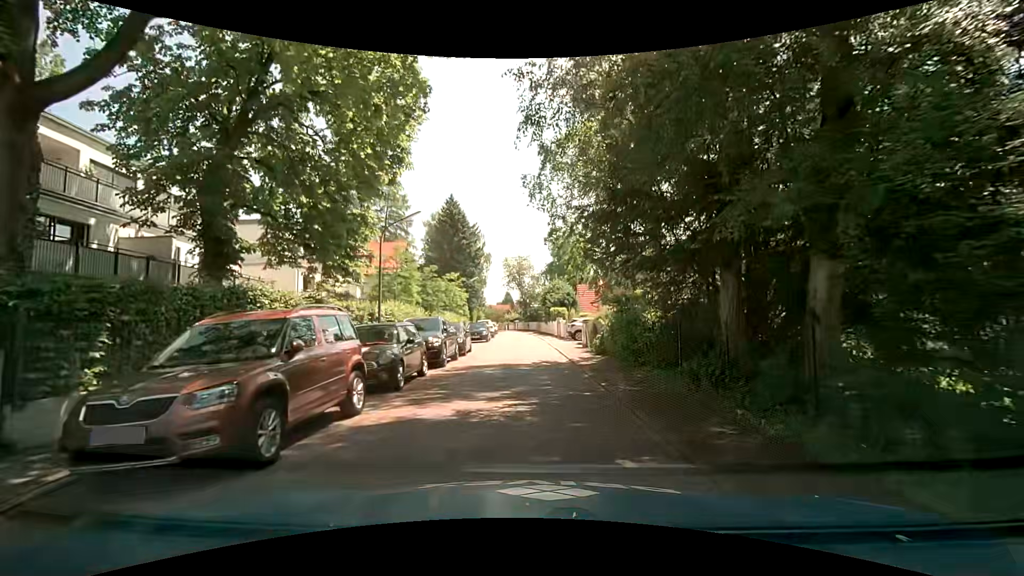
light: Day
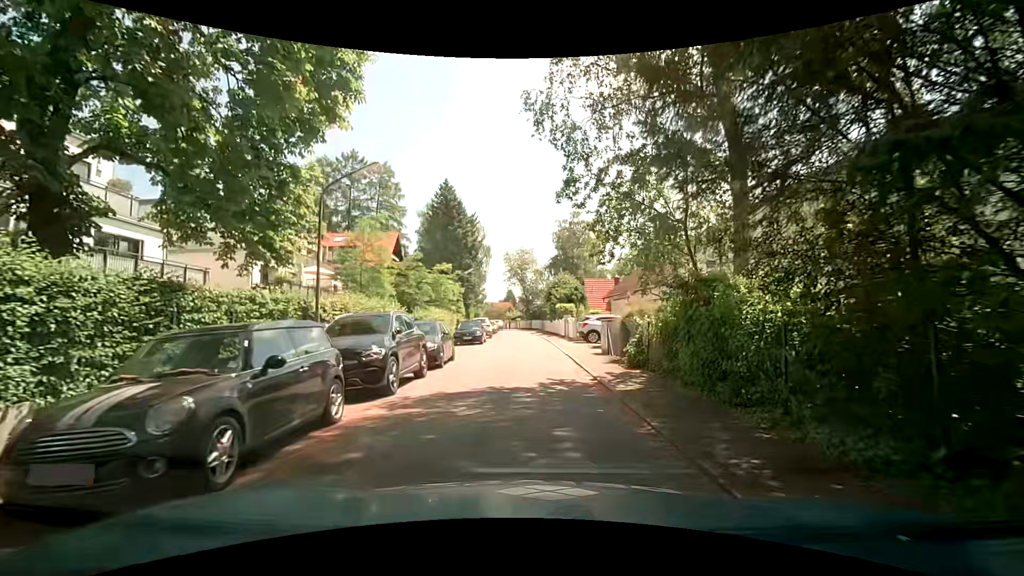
(+0.2, +6.2) m; +2°
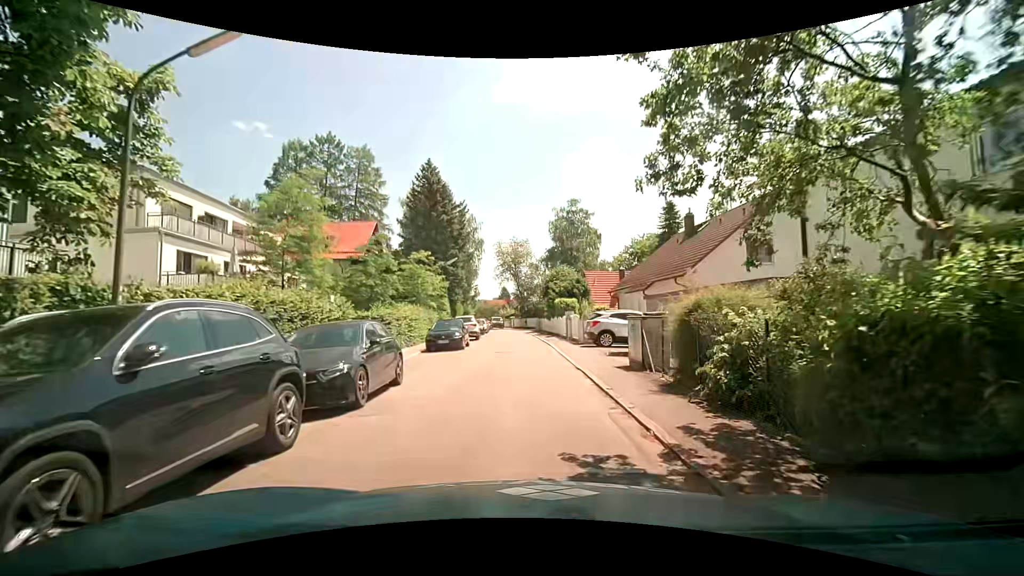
(-0.1, +6.6) m; +1°
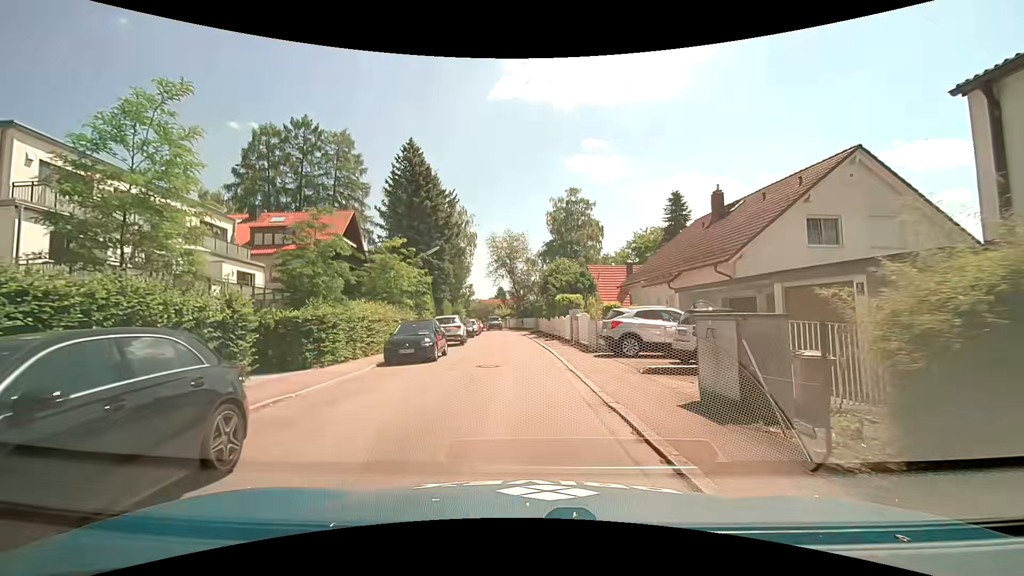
(0.0, +6.0) m; 0°
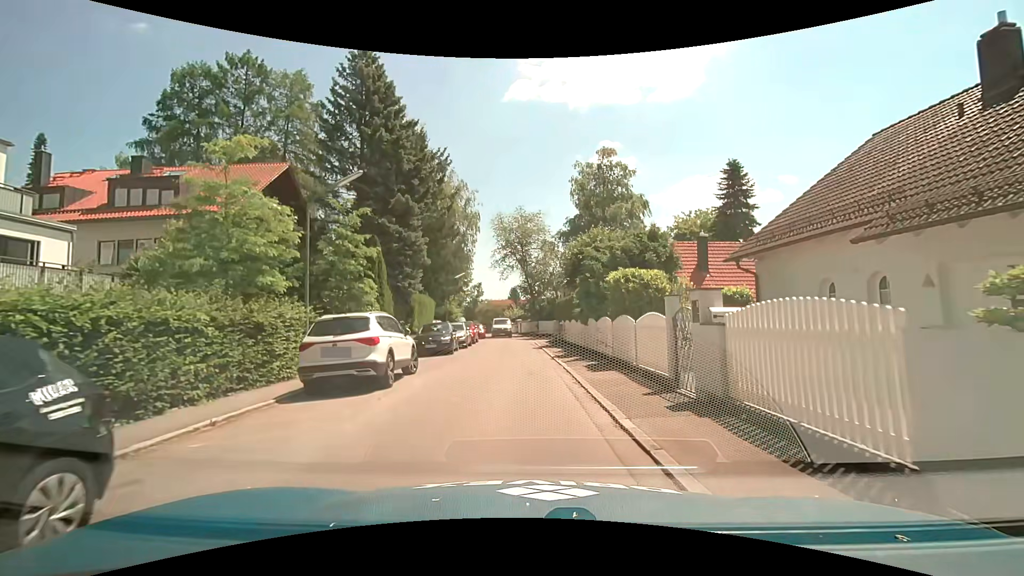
(-0.1, +16.7) m; -3°
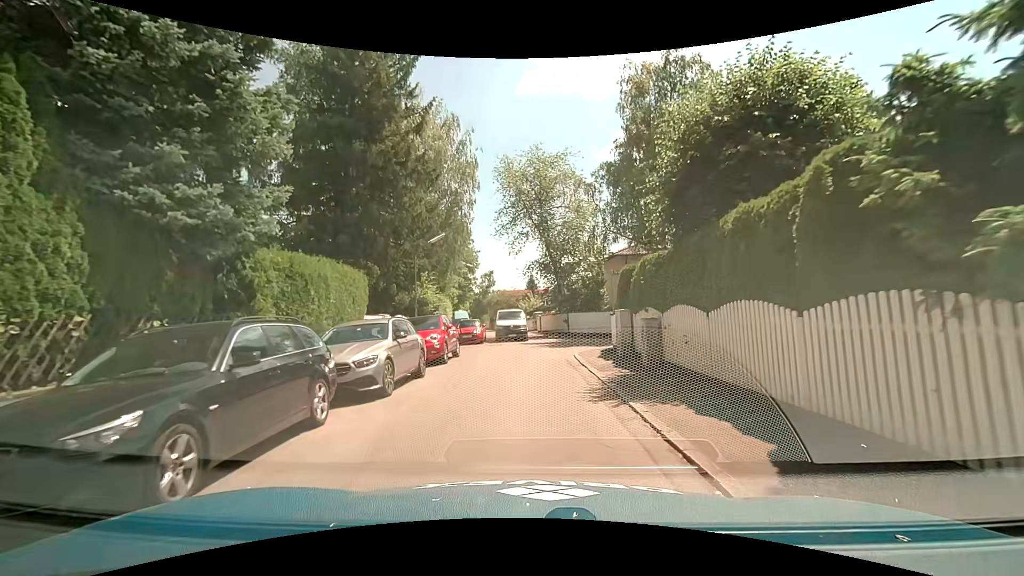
(-0.1, +18.5) m; 0°
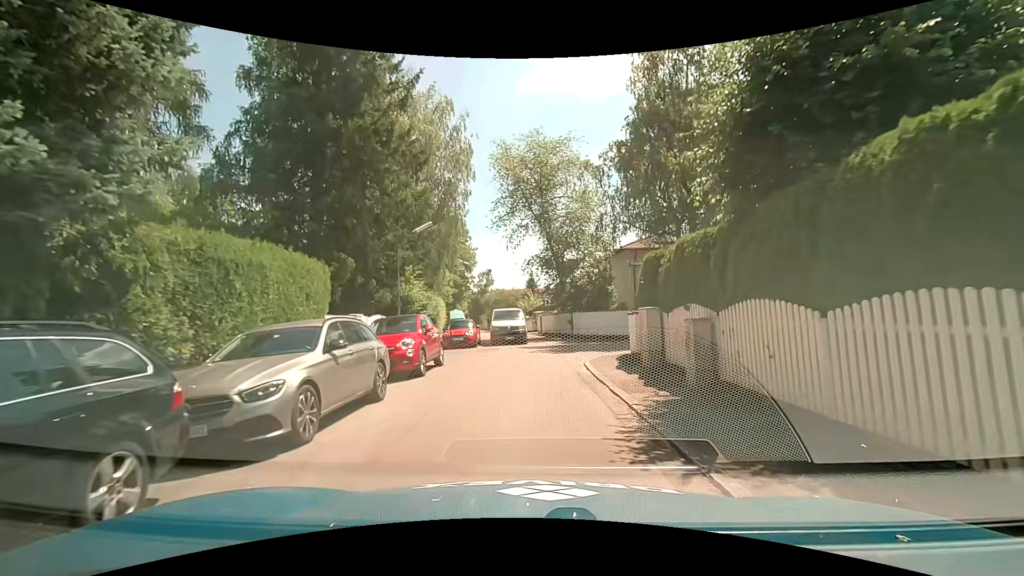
(0.0, +3.3) m; -1°
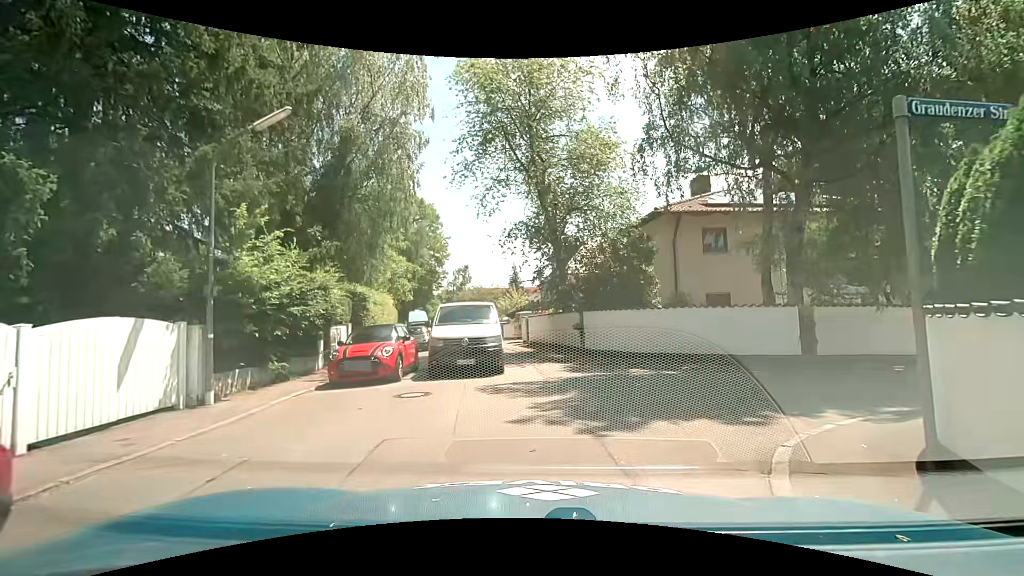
(+0.2, +12.5) m; +3°
